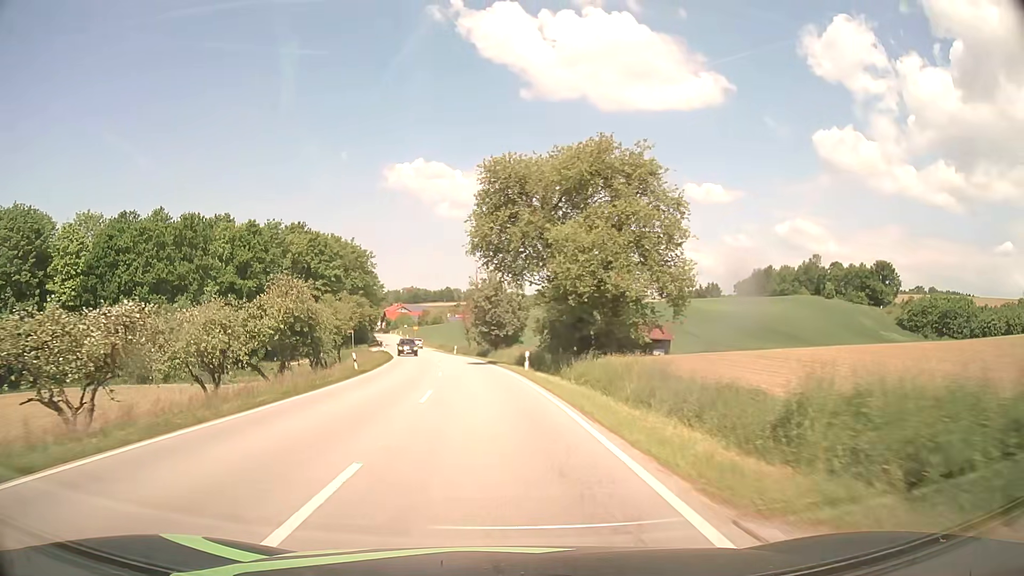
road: secondary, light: Day
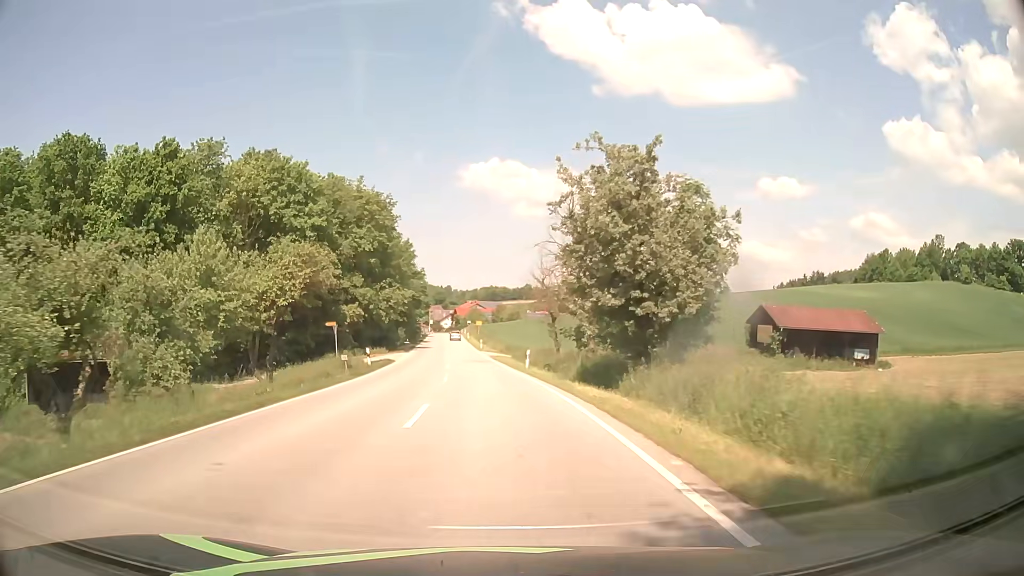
(-2.1, +41.0) m; -6°
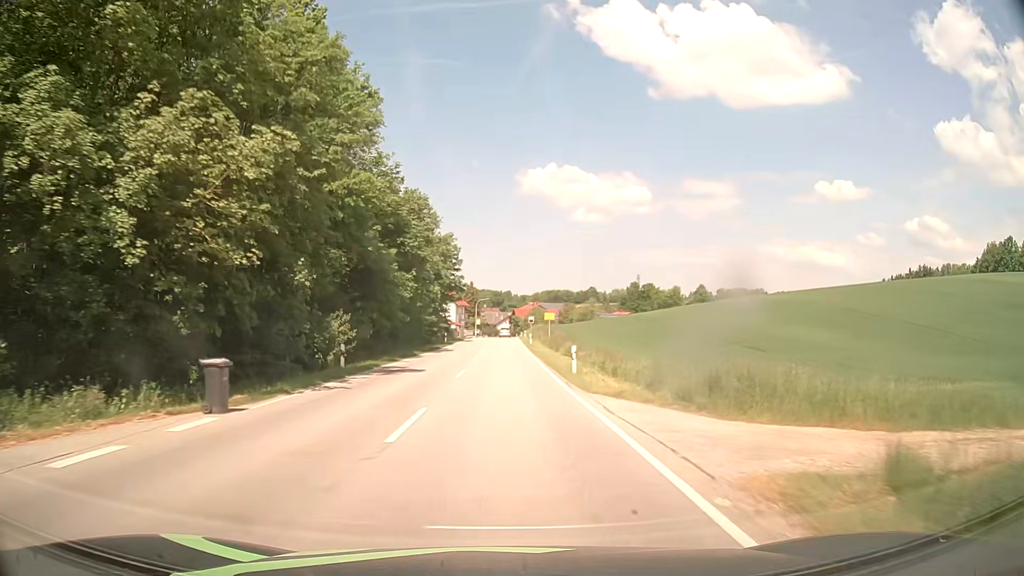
(-3.2, +49.7) m; -6°
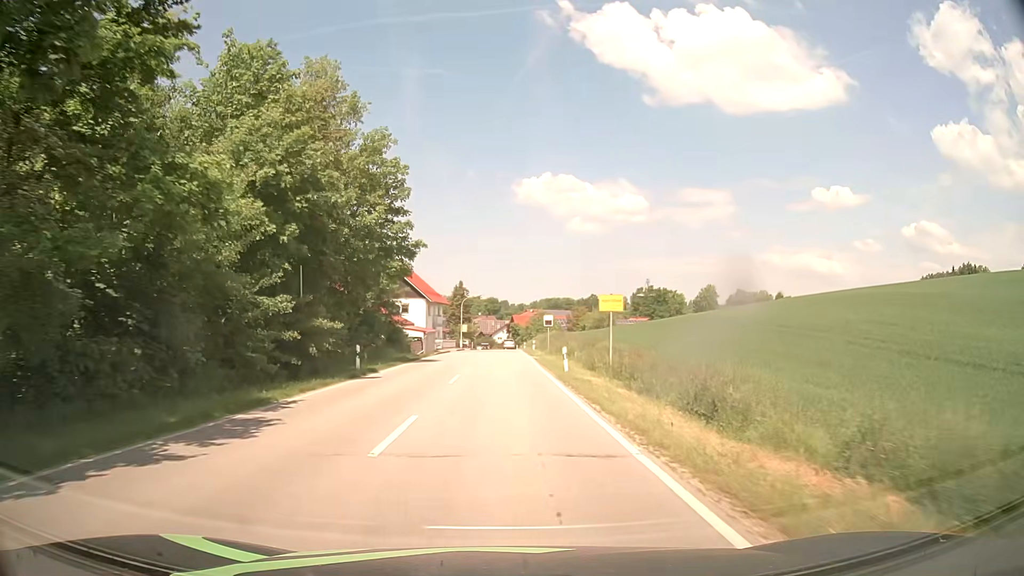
(-0.1, +36.7) m; 0°
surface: asphalt
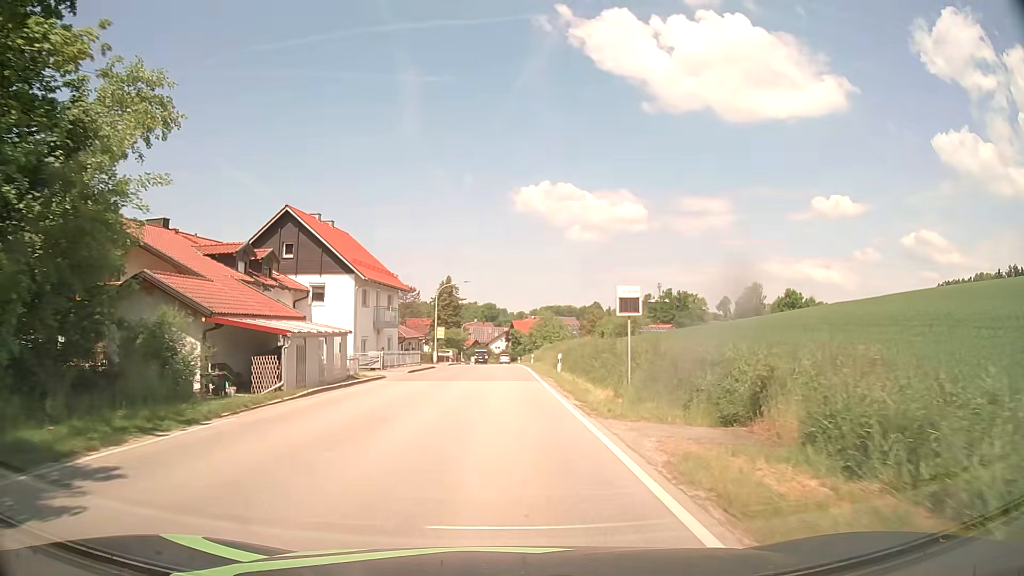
(+0.1, +32.0) m; 0°
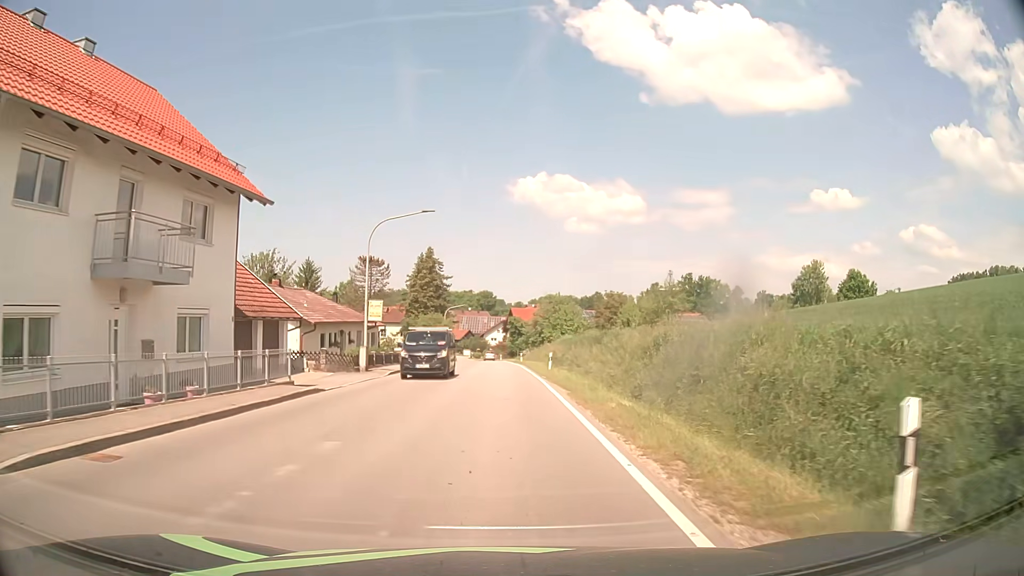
(0.0, +29.0) m; 0°
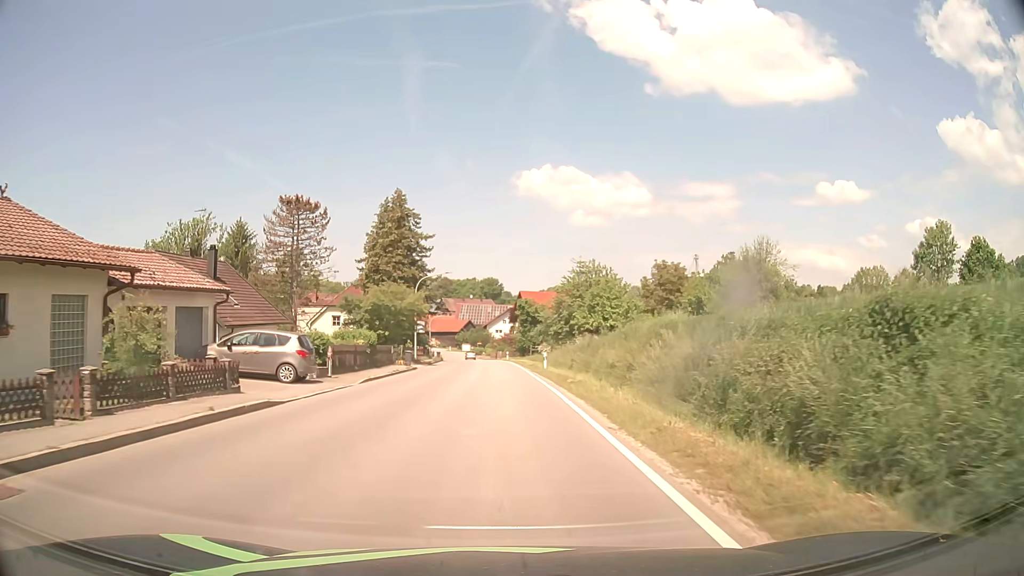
(+0.1, +34.5) m; 0°
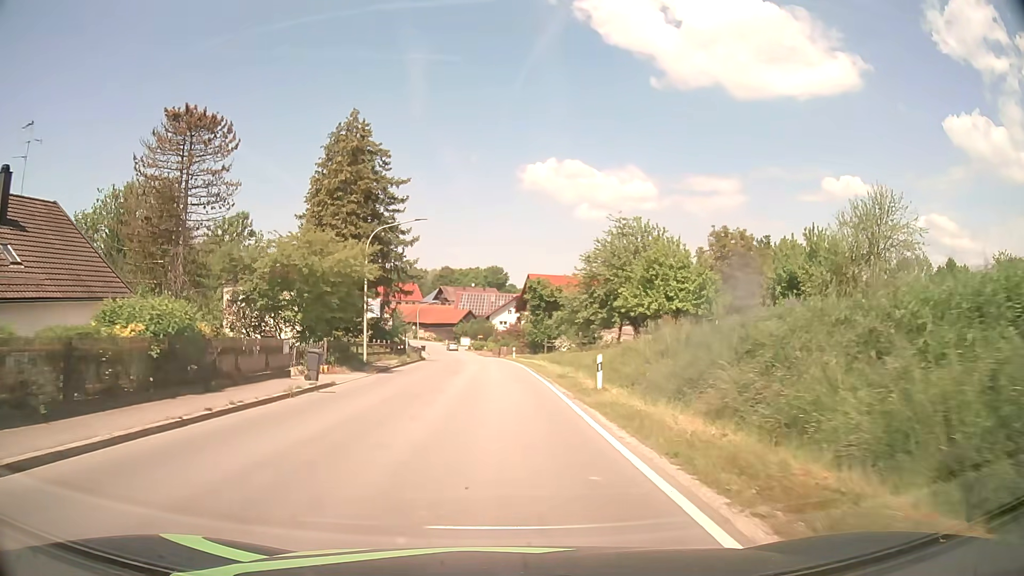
(-0.1, +21.6) m; 0°
